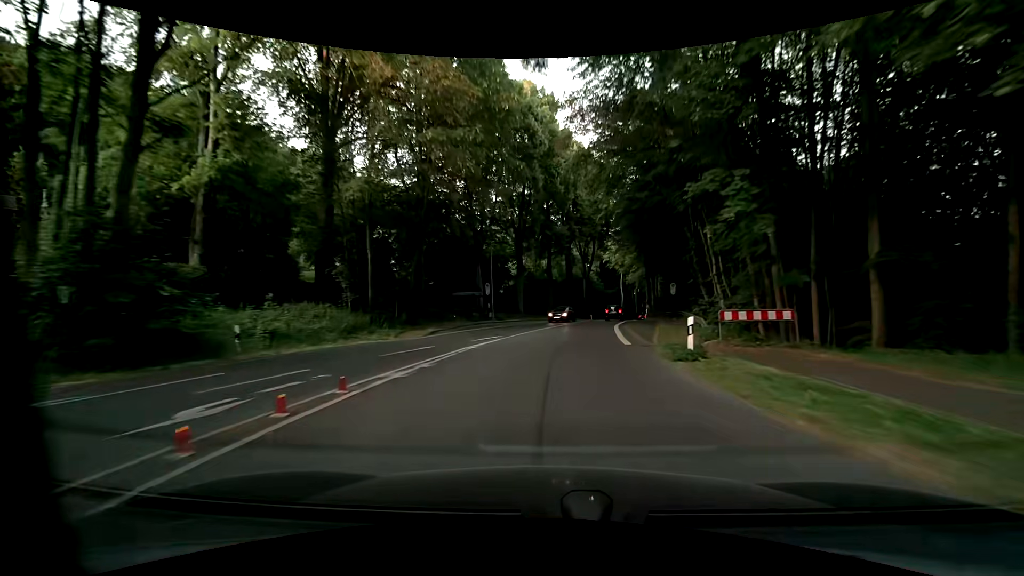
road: secondary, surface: asphalt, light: Day
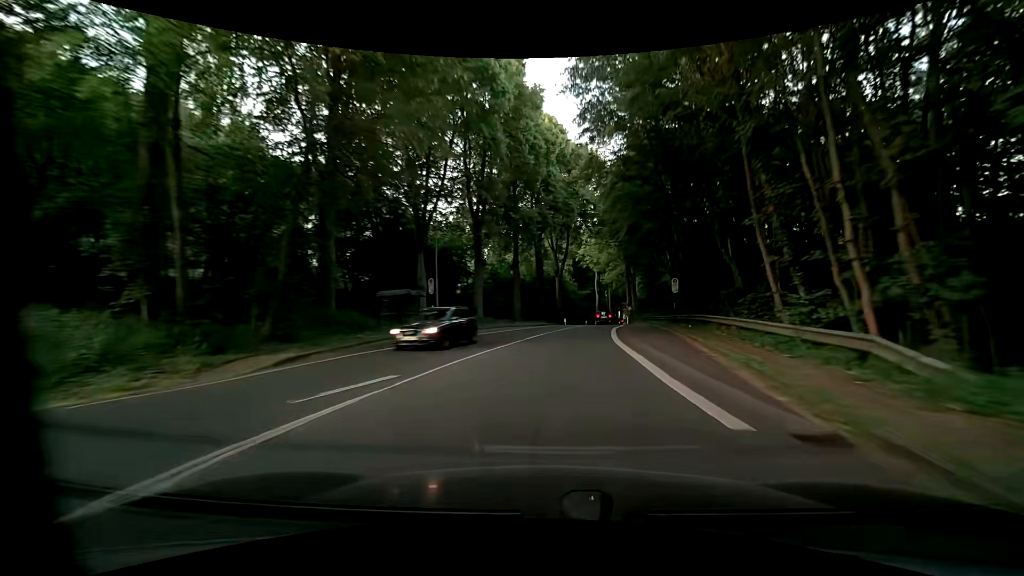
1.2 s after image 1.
(+0.3, +12.7) m; +3°
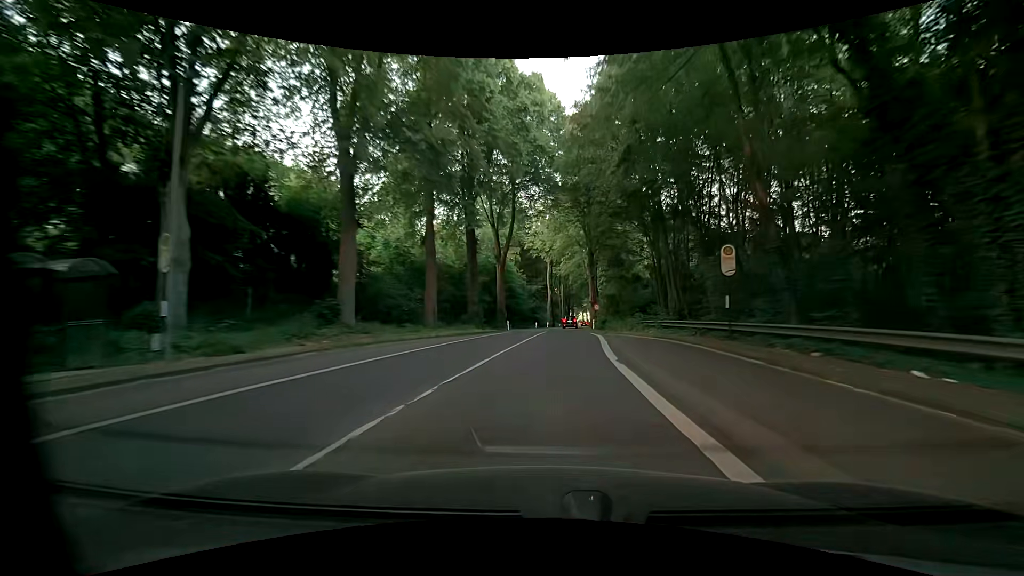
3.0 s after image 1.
(+1.0, +21.0) m; +5°
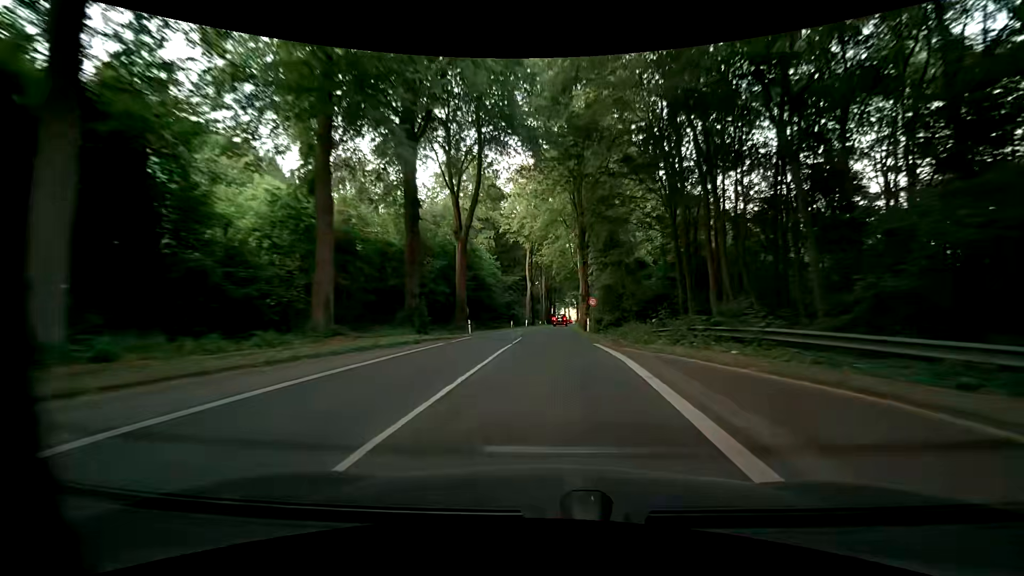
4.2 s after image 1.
(+0.4, +15.0) m; +2°
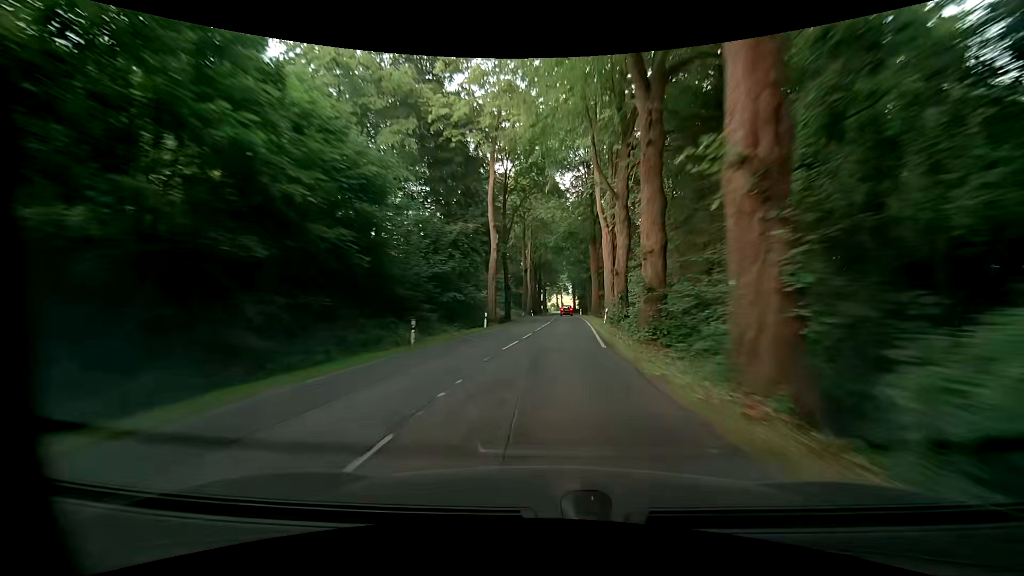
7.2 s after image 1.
(+1.0, +41.5) m; +1°
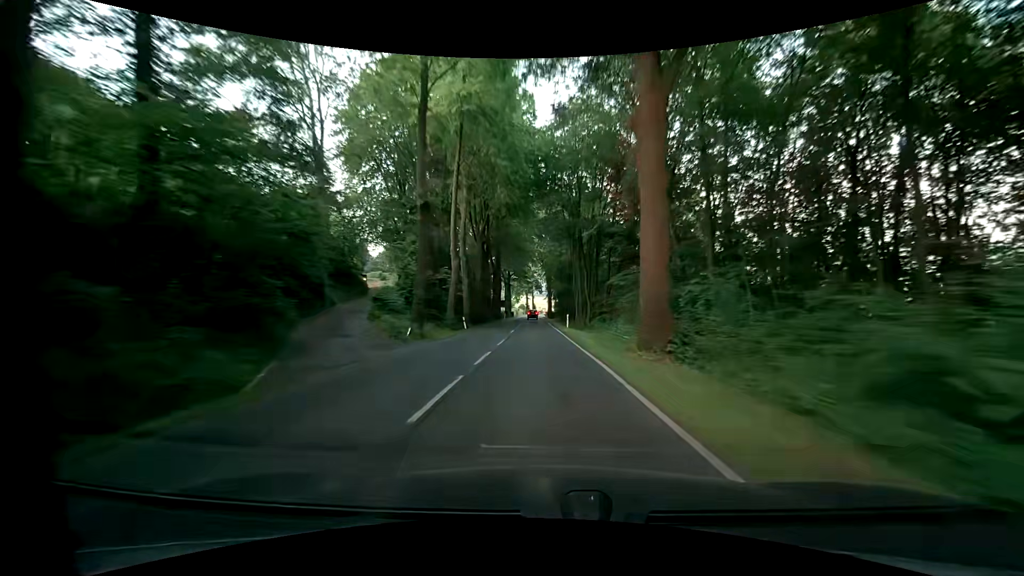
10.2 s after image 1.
(+2.6, +44.2) m; +4°
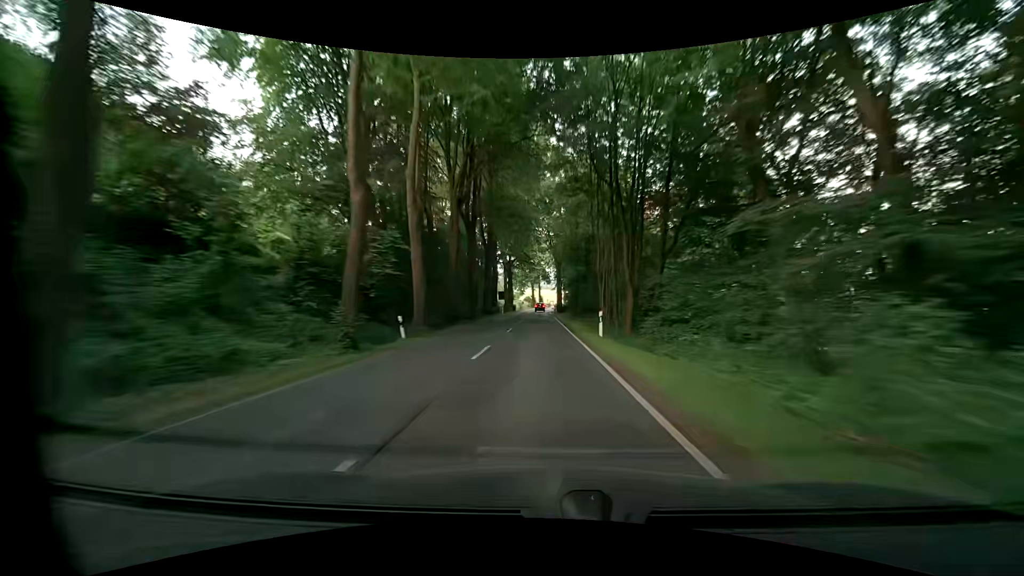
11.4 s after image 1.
(-0.1, +18.8) m; -2°
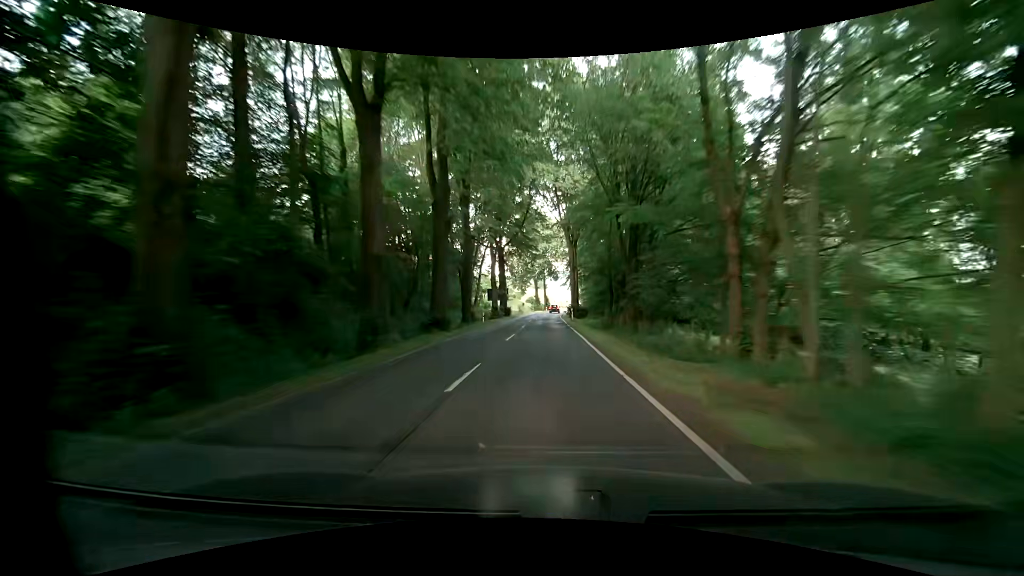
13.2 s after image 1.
(+0.2, +28.1) m; 0°
(0, +10) (0, +20) (0, +30) (0, +40) (0, +50) (0, +60) (0, +70) (+1, +80) (+1, +90) (+2, +100) m
